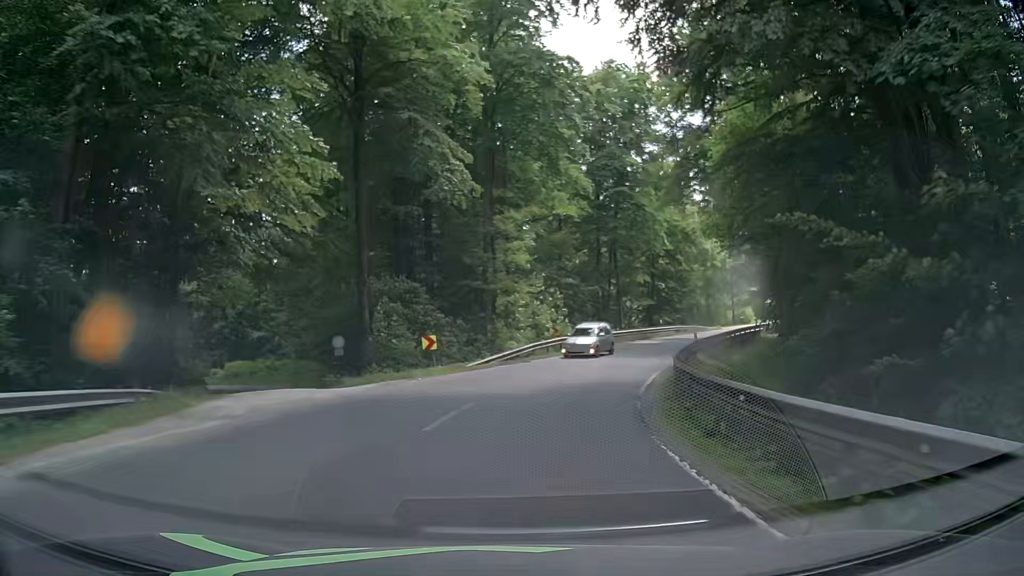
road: secondary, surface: asphalt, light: Day
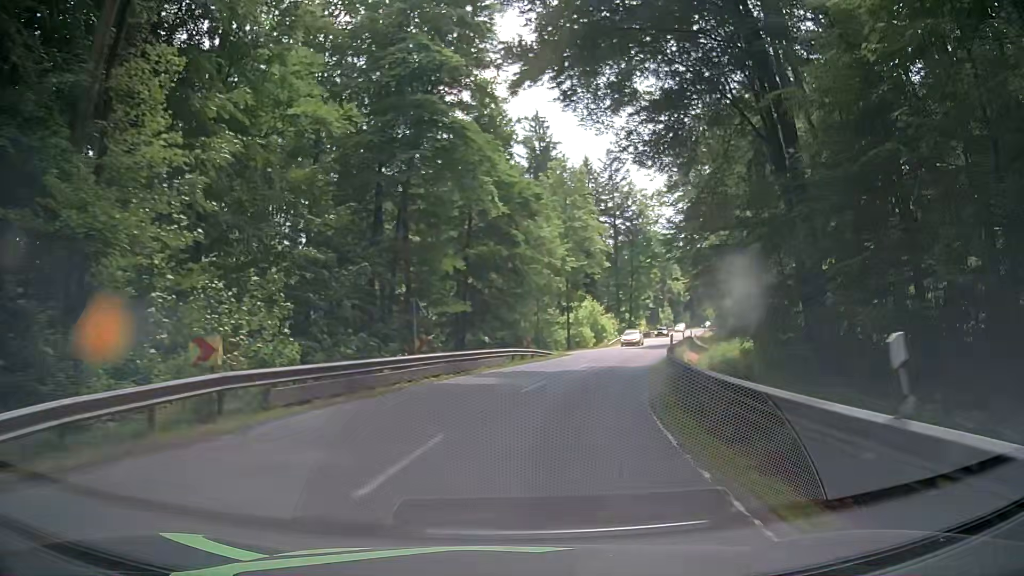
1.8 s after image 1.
(+4.2, +25.3) m; +19°
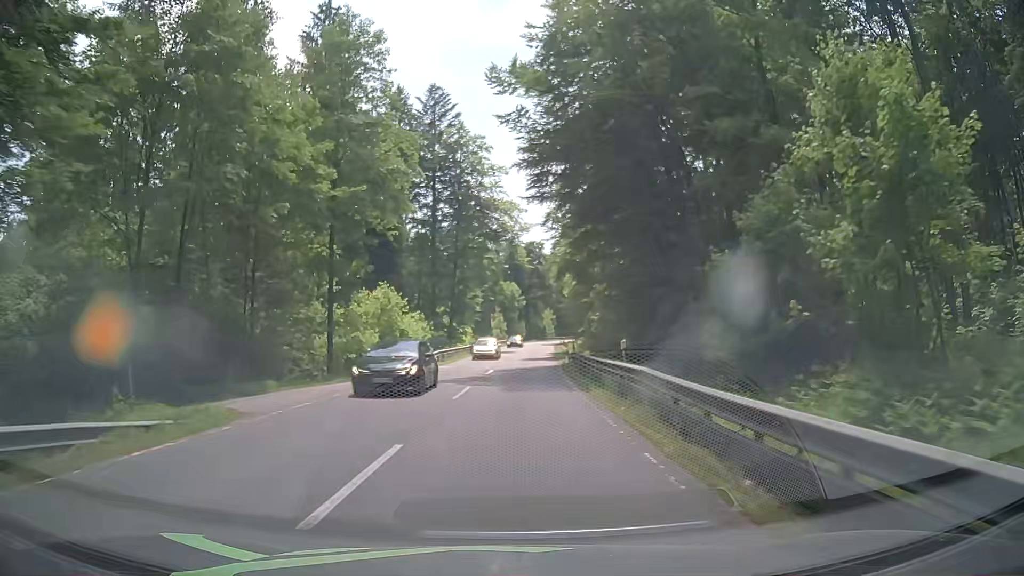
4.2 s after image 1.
(+6.0, +33.4) m; +16°
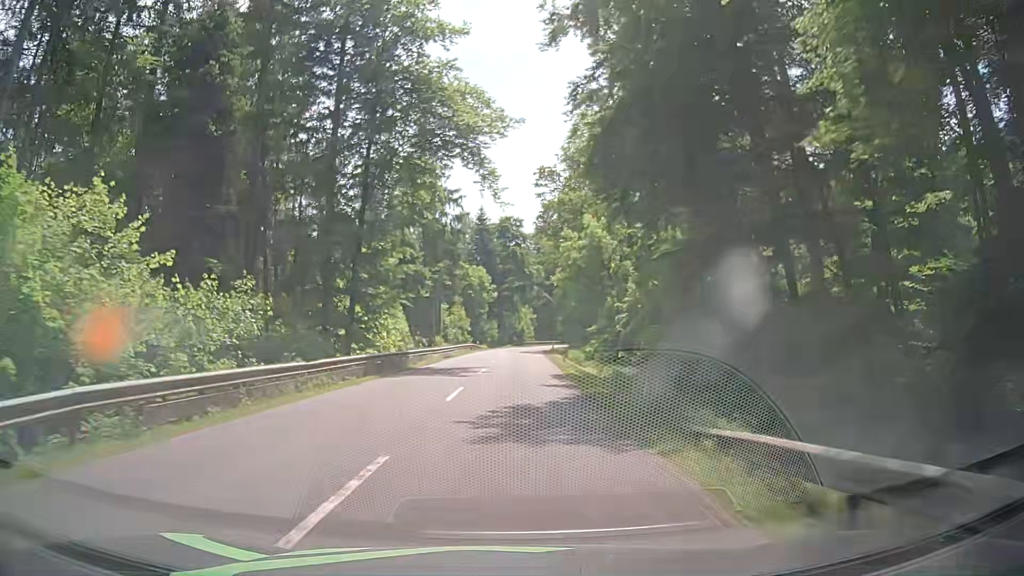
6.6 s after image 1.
(+1.5, +34.3) m; +4°
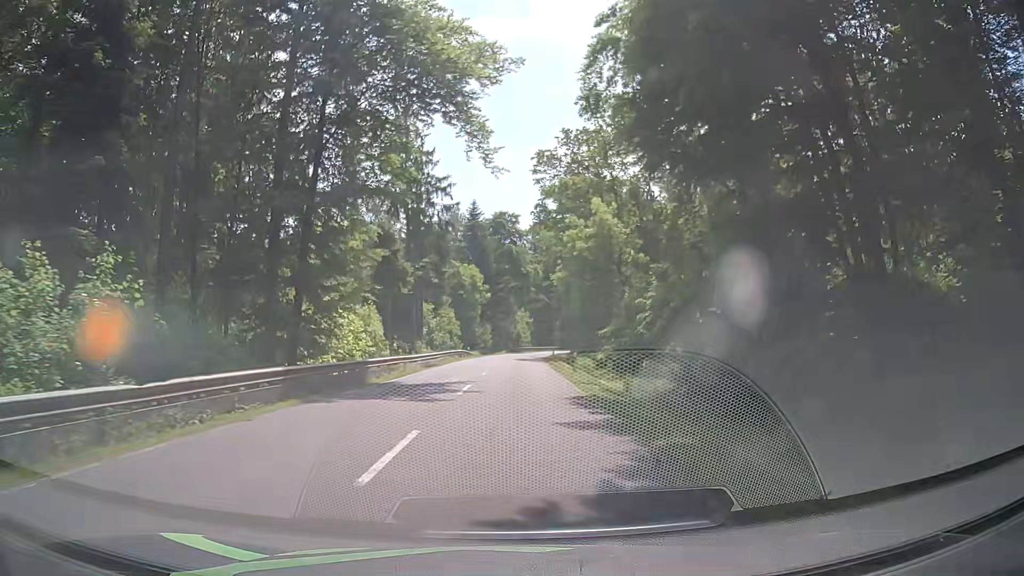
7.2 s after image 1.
(-0.1, +8.6) m; 0°
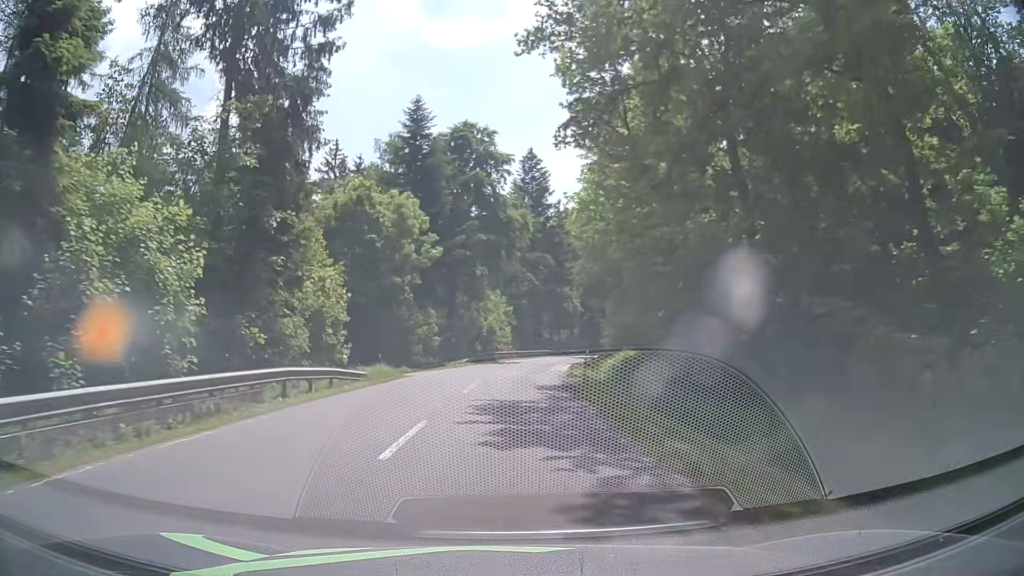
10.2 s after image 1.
(+0.5, +42.9) m; +2°
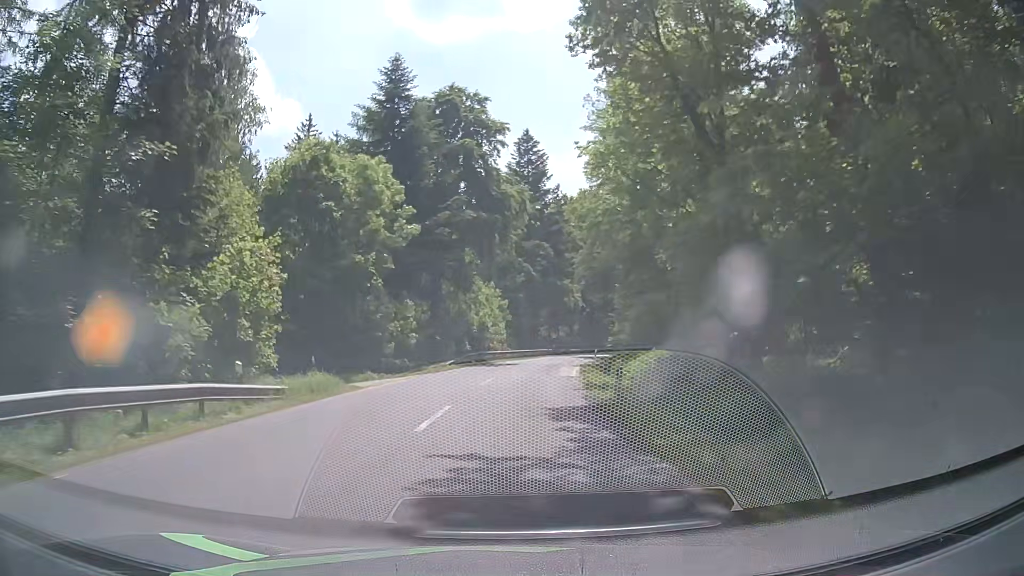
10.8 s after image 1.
(0.0, +8.7) m; 0°
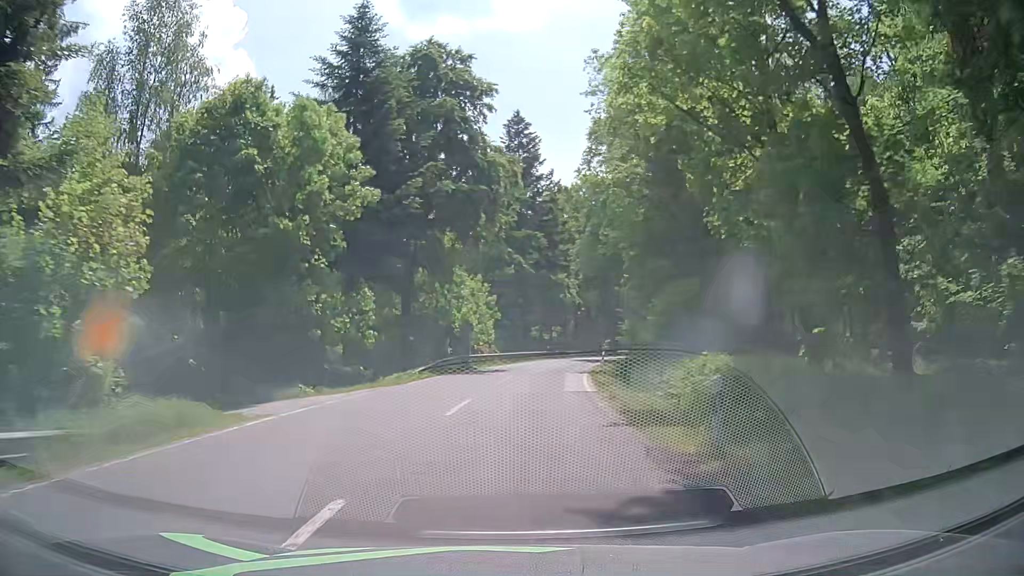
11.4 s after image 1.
(+0.1, +8.8) m; +1°
(0, +10) (+1, +20) (+2, +30) (+3, +40) (+5, +50) (+7, +59) (+10, +69) (+13, +79) (+16, +88) (+20, +97) m
